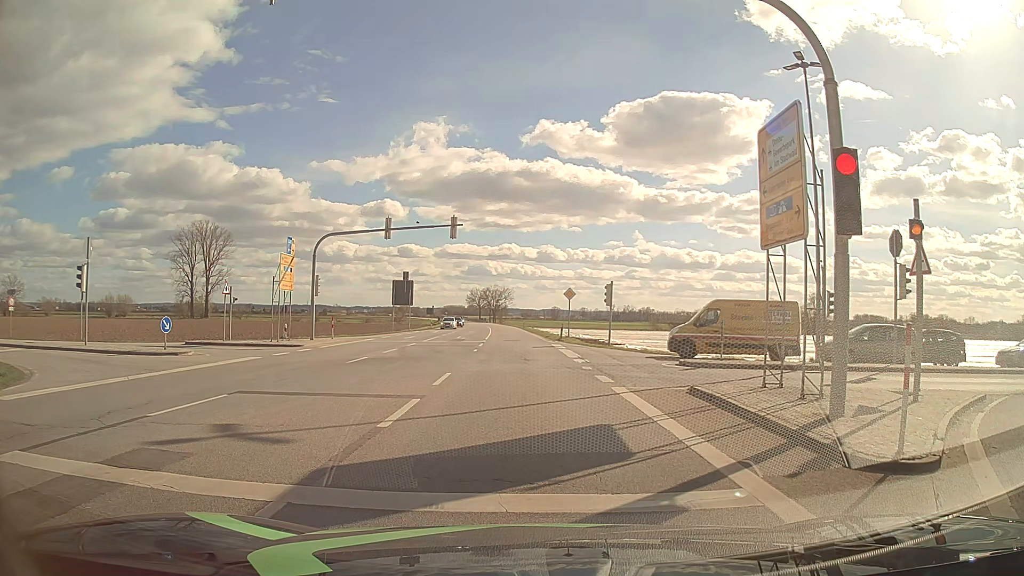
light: Day
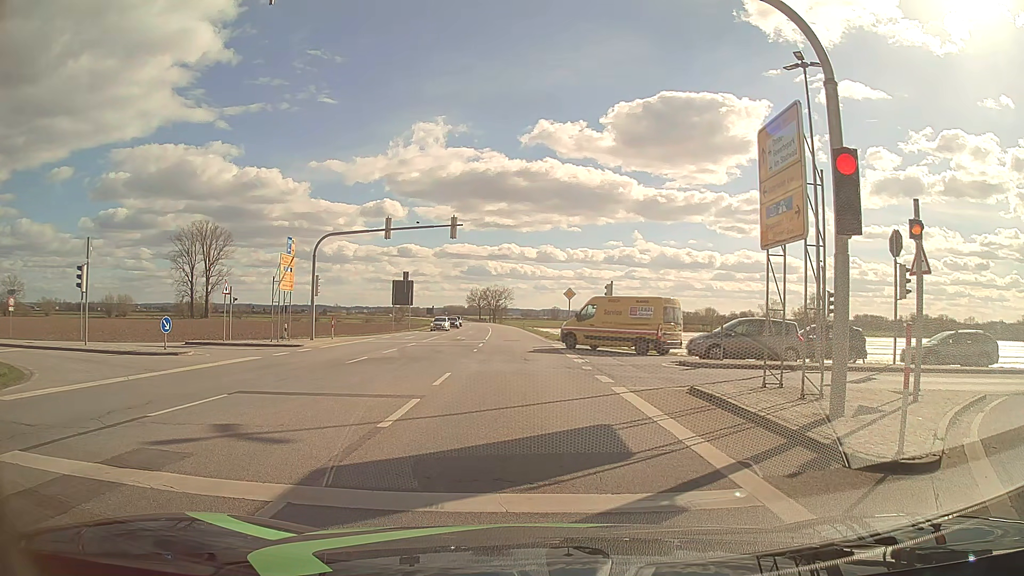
(0.0, 0.0) m; 0°
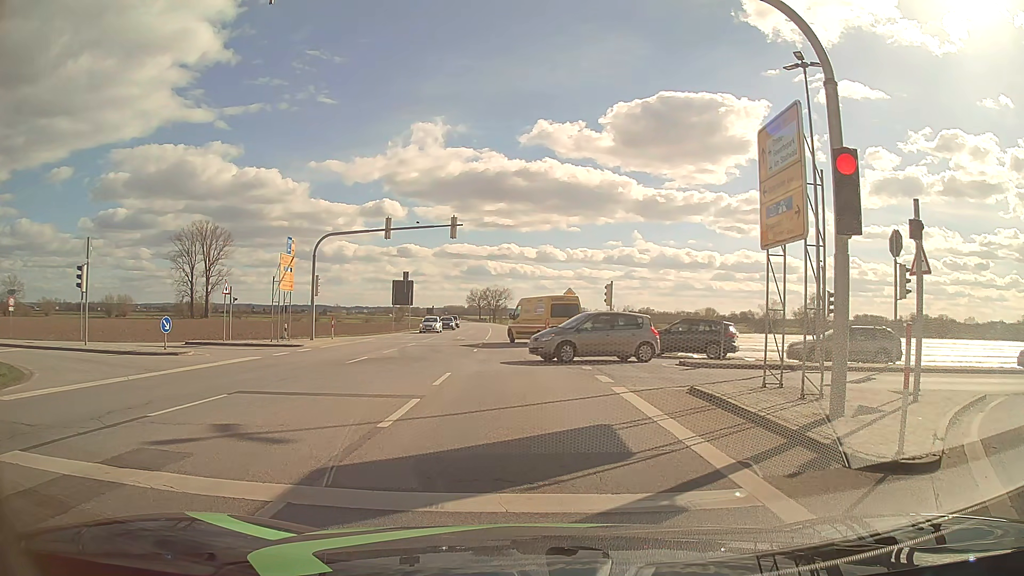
(0.0, 0.0) m; 0°
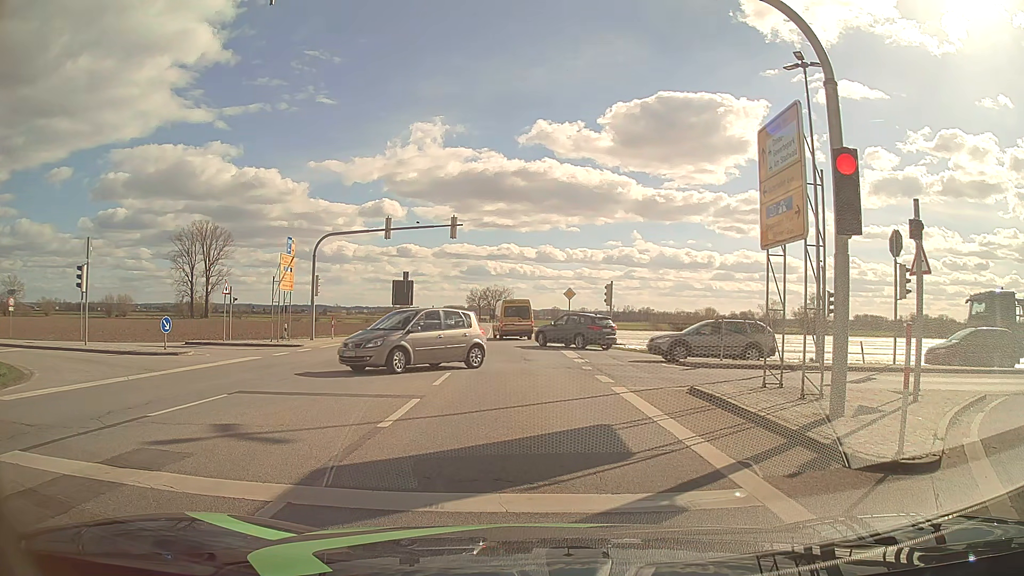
(0.0, 0.0) m; 0°
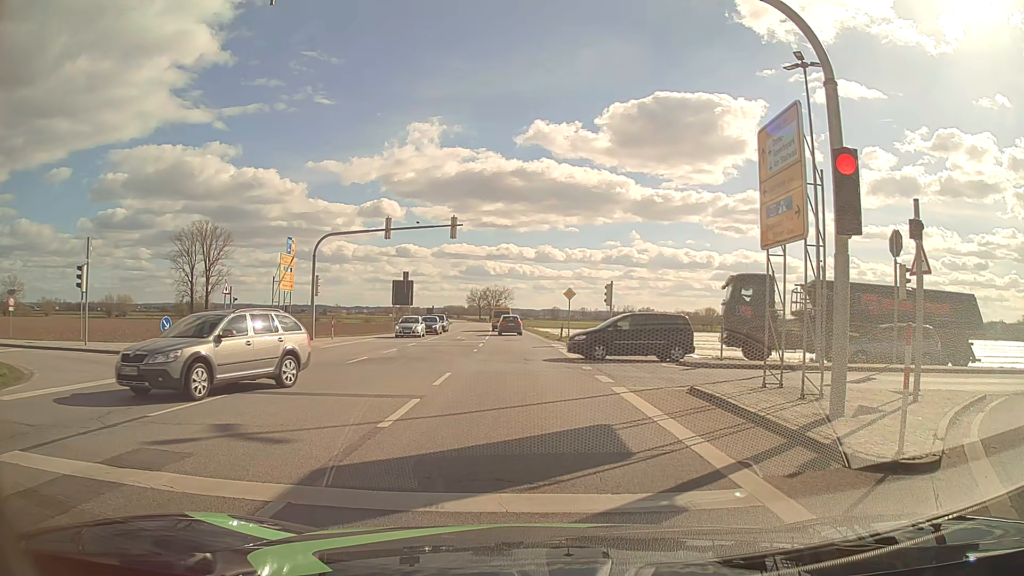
(0.0, 0.0) m; 0°
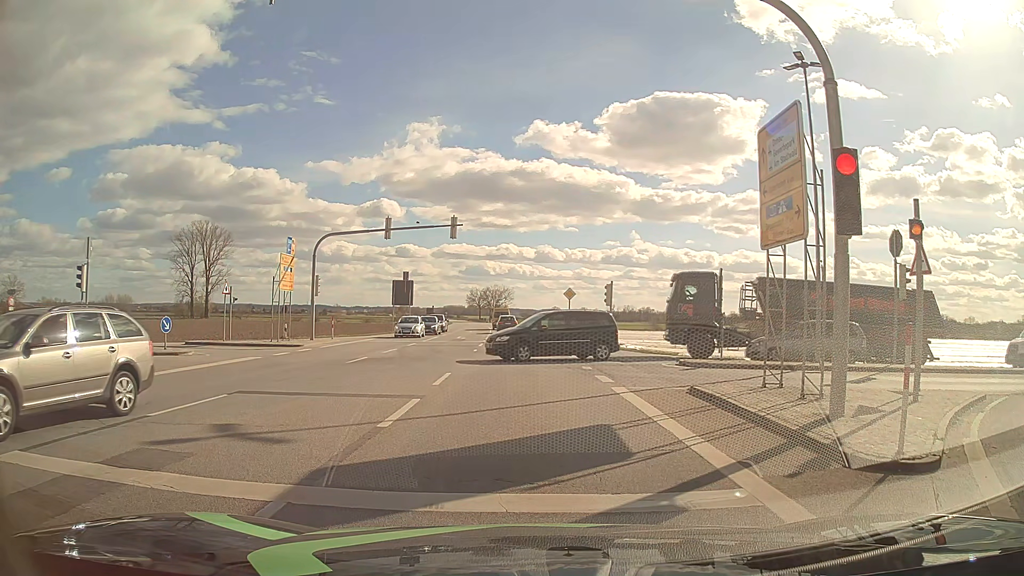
(0.0, 0.0) m; 0°
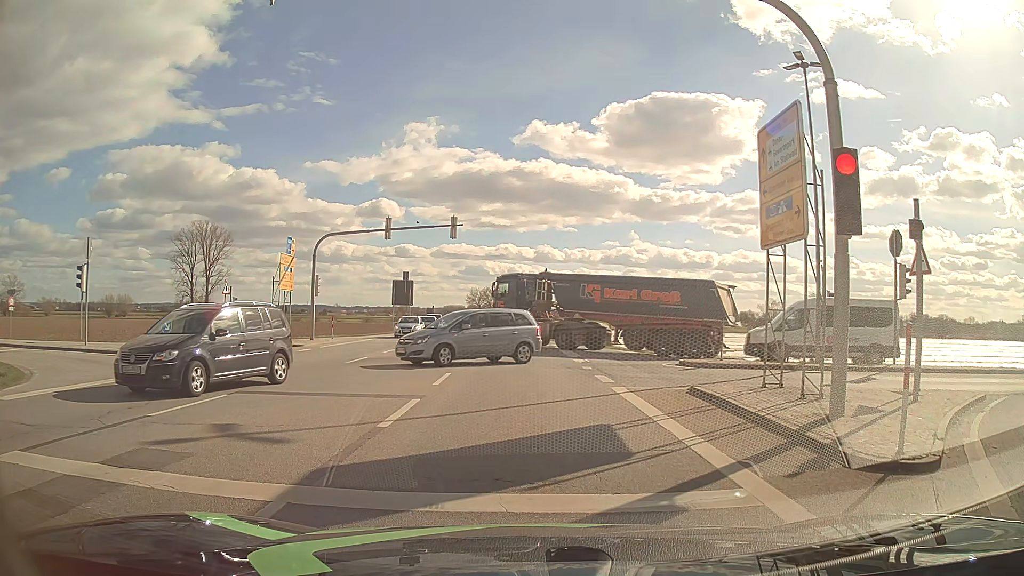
(0.0, 0.0) m; 0°
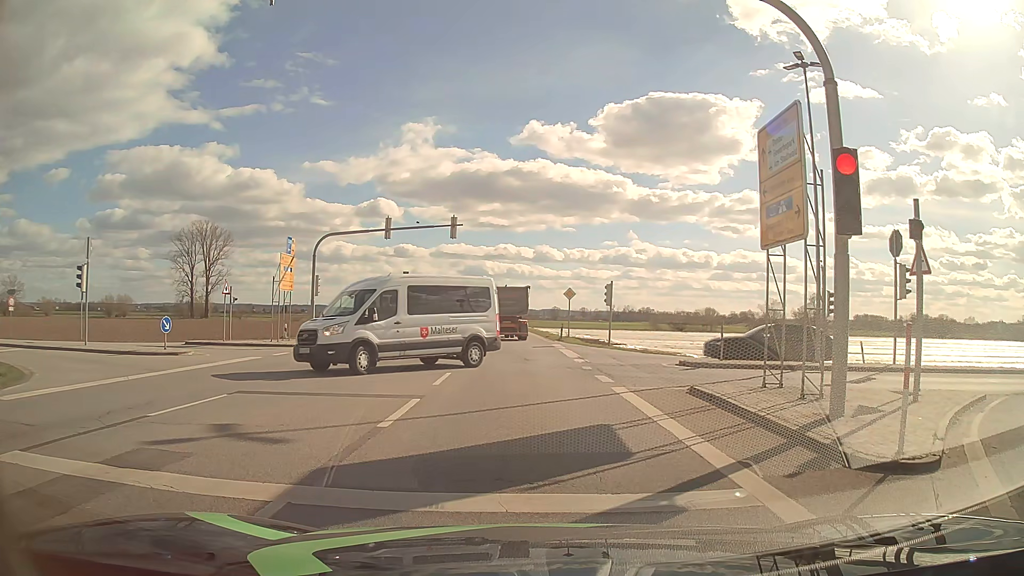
(0.0, 0.0) m; 0°
(0, +10) (-1, +20) (-1, +30) (-1, +40) (-2, +50) (-2, +60) (-3, +70) (-3, +80) (-4, +90) (-5, +100) m
